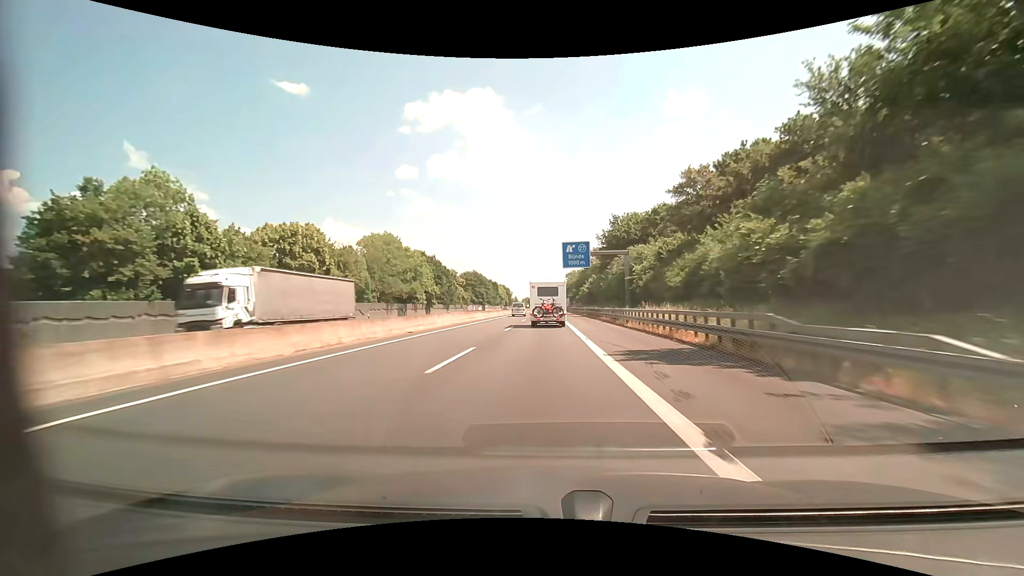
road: motorway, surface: asphalt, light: Day
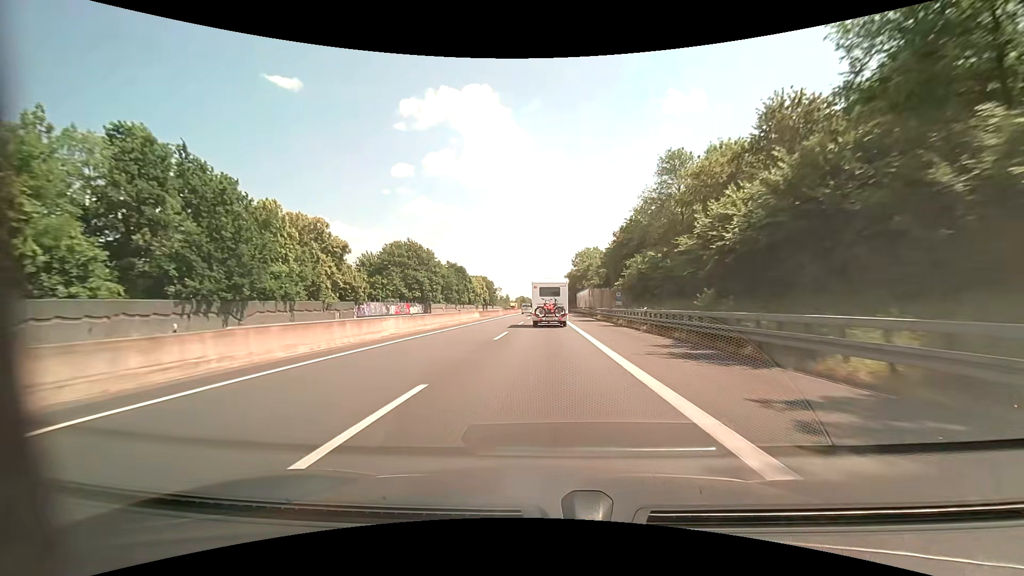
(+0.3, +80.1) m; 0°
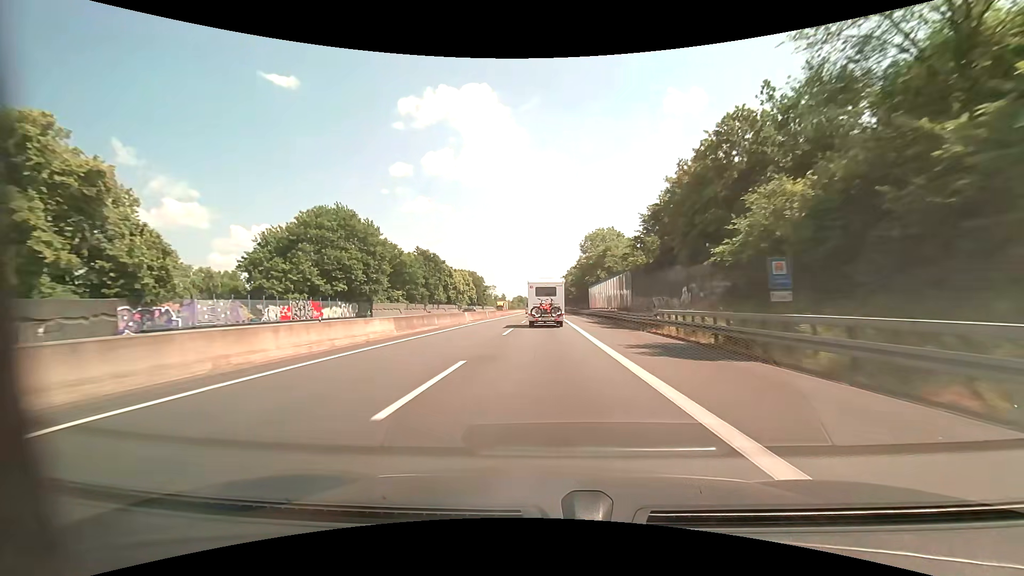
(+0.1, +32.4) m; 0°
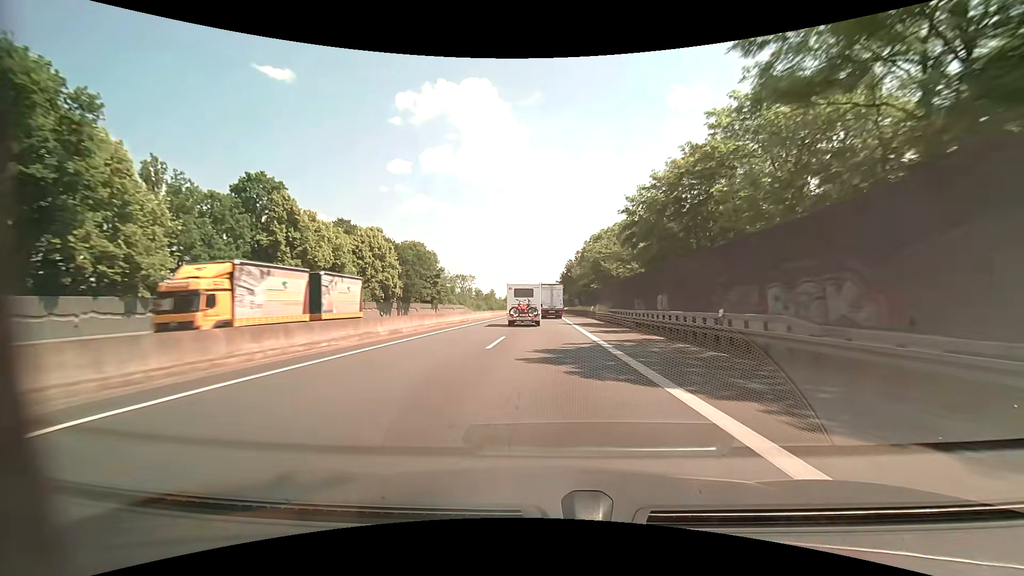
(-0.3, +80.1) m; 0°
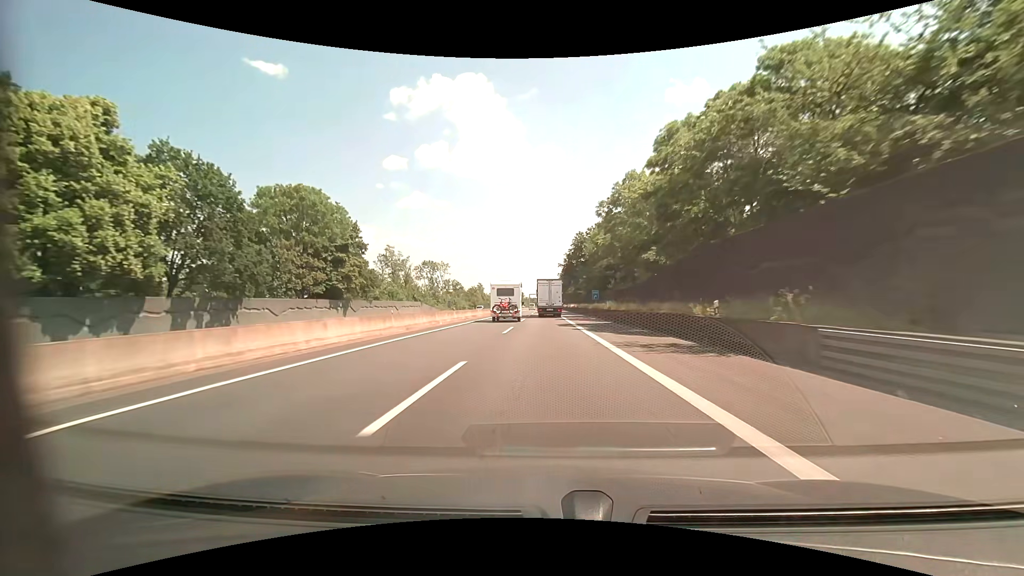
(+0.2, +46.6) m; 0°
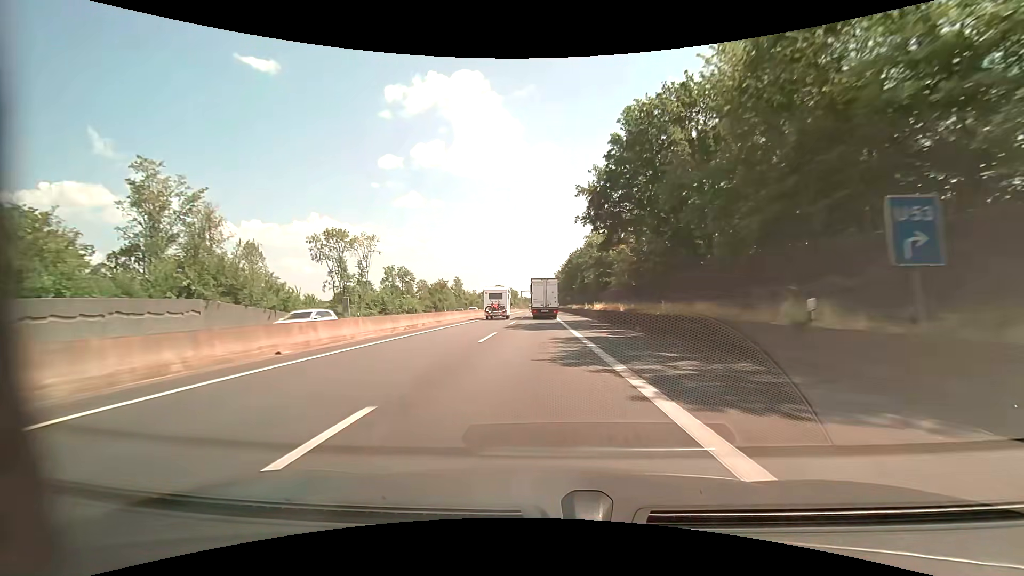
(+0.2, +58.8) m; 0°
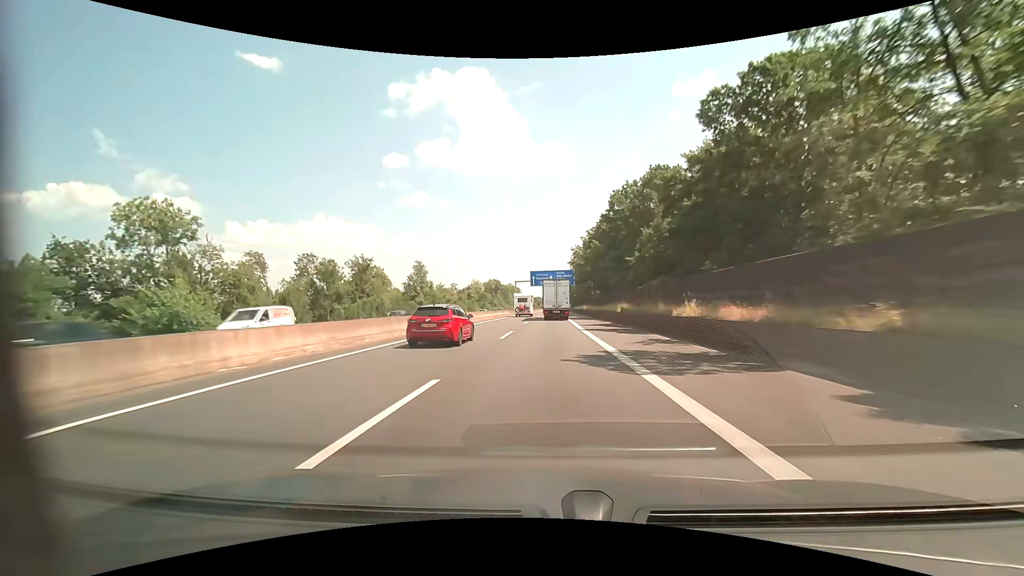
(-0.1, +69.4) m; 0°
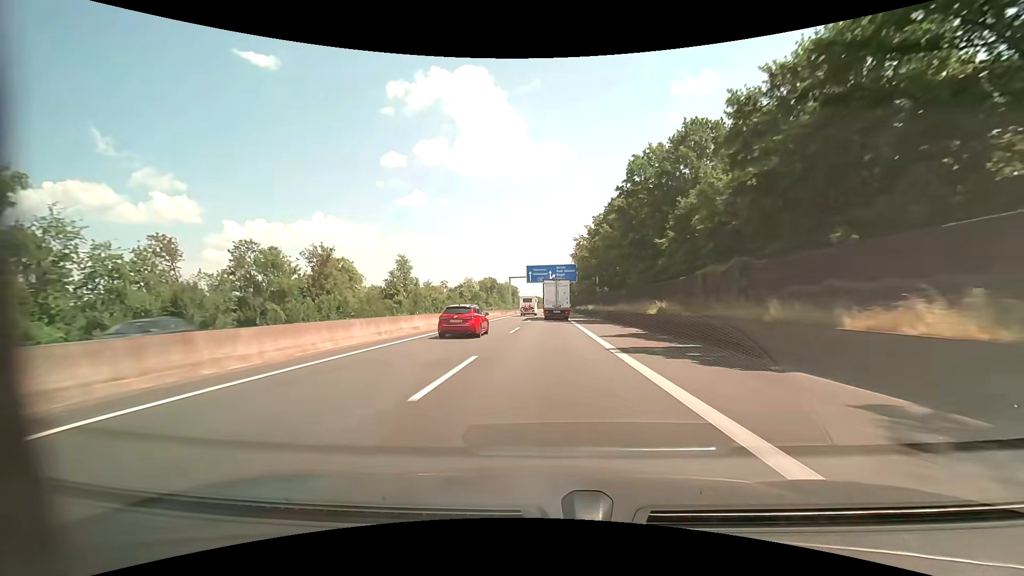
(0.0, +13.7) m; 0°
(0, +10) (0, +20) (0, +30) (0, +40) (0, +50) (0, +60) (0, +70) (+1, +80) (+1, +90) (+1, +100) m
